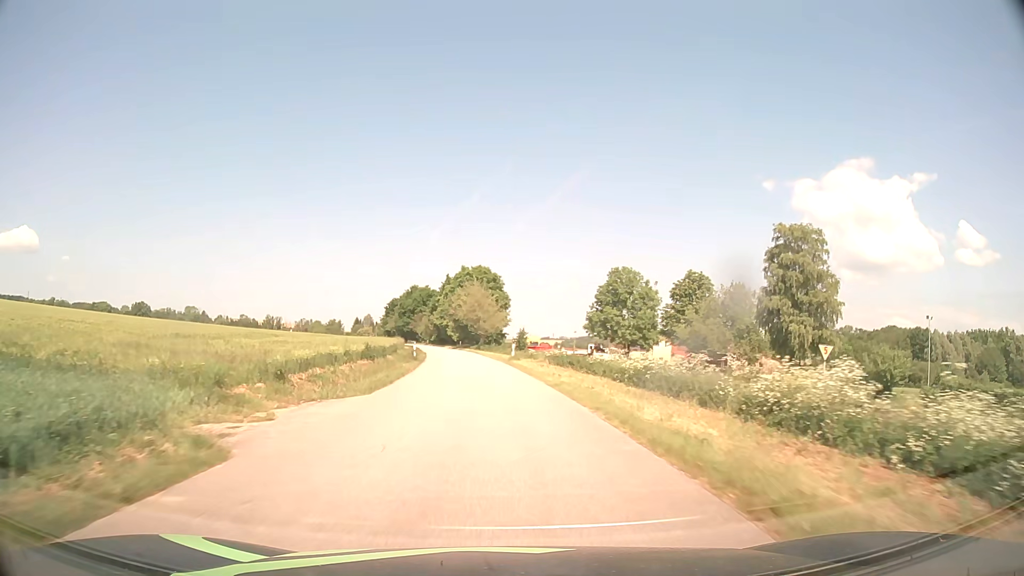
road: tertiary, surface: asphalt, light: Day
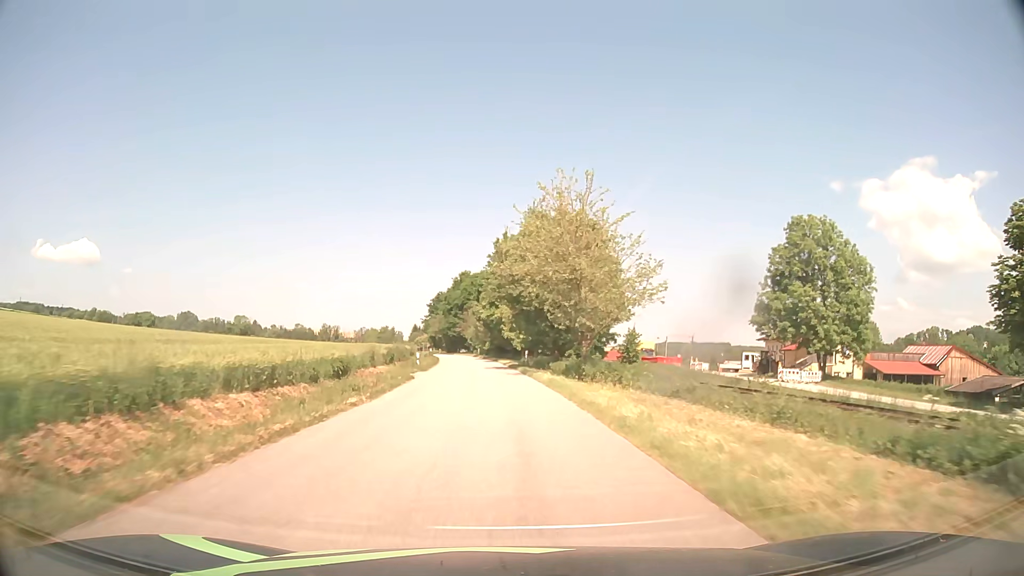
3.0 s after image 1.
(-3.0, +53.5) m; -6°
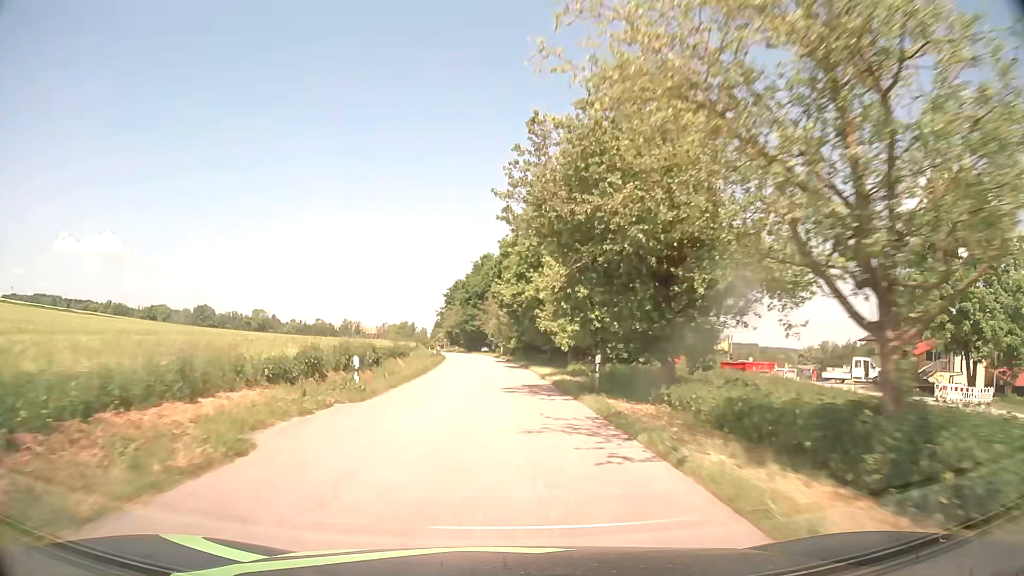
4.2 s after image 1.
(-0.4, +21.5) m; -2°
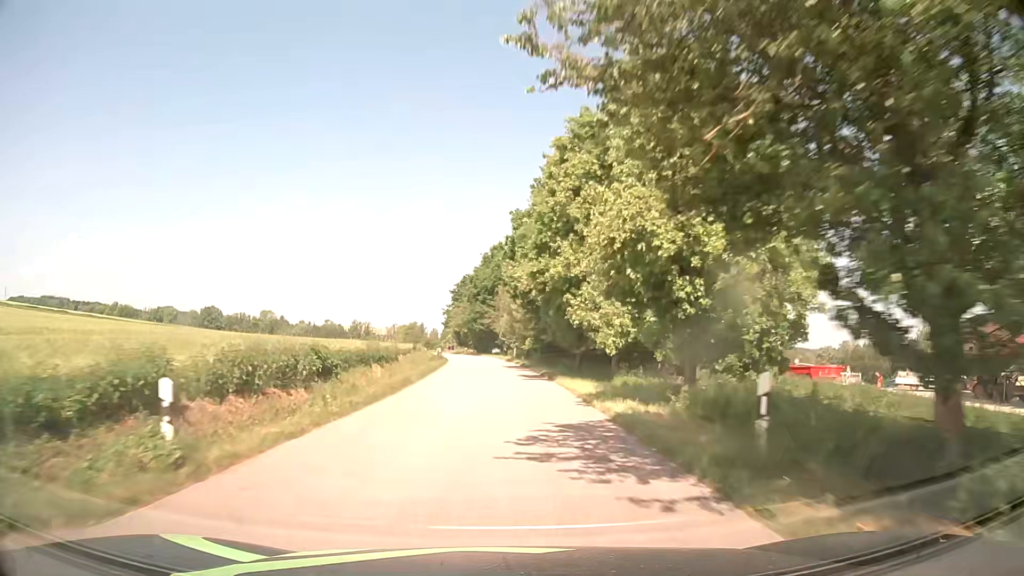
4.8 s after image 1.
(-0.1, +10.7) m; -1°
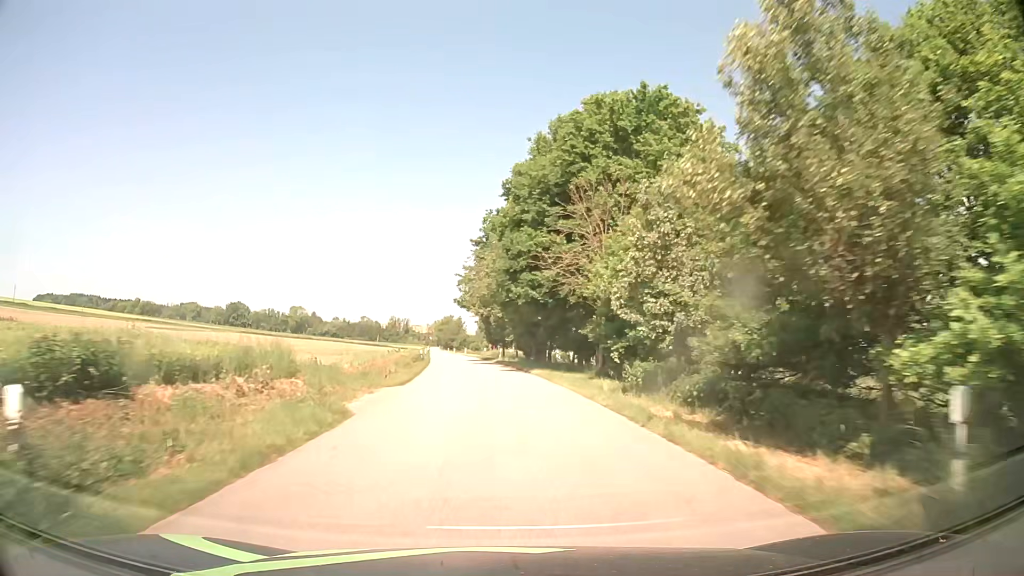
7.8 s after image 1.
(-2.0, +53.8) m; -5°
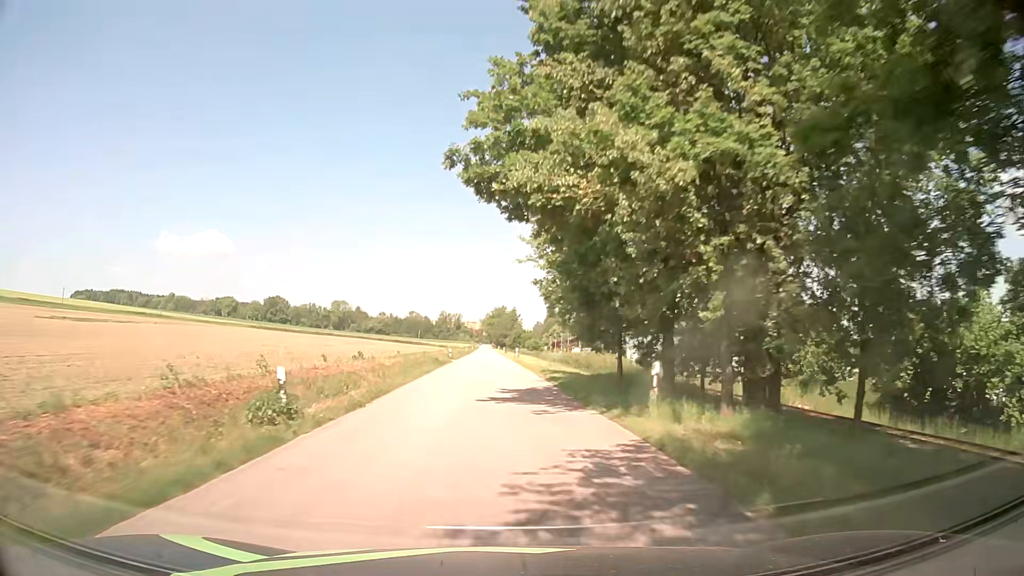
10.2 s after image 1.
(-1.7, +43.2) m; -5°
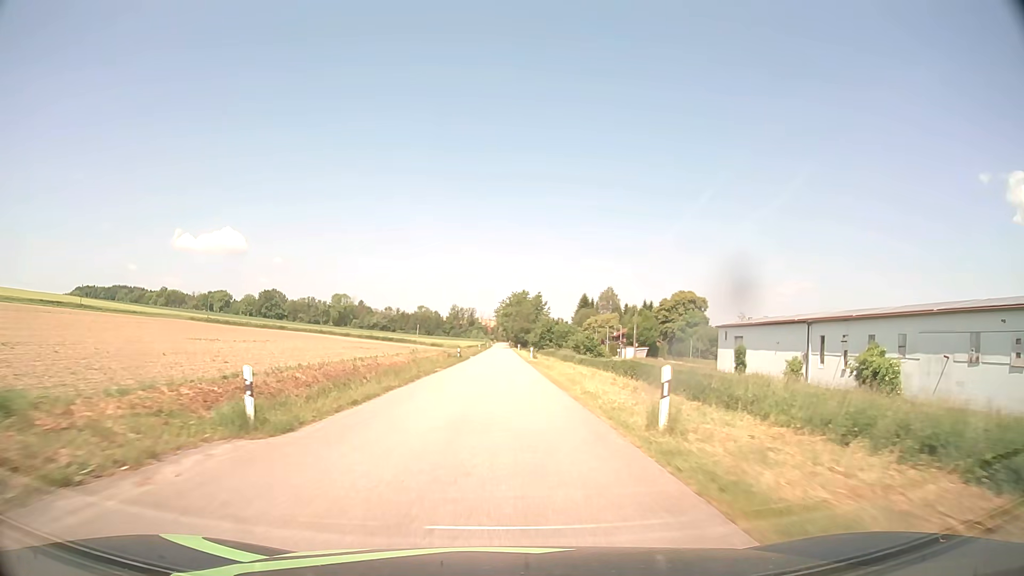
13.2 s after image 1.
(-0.9, +54.2) m; -1°
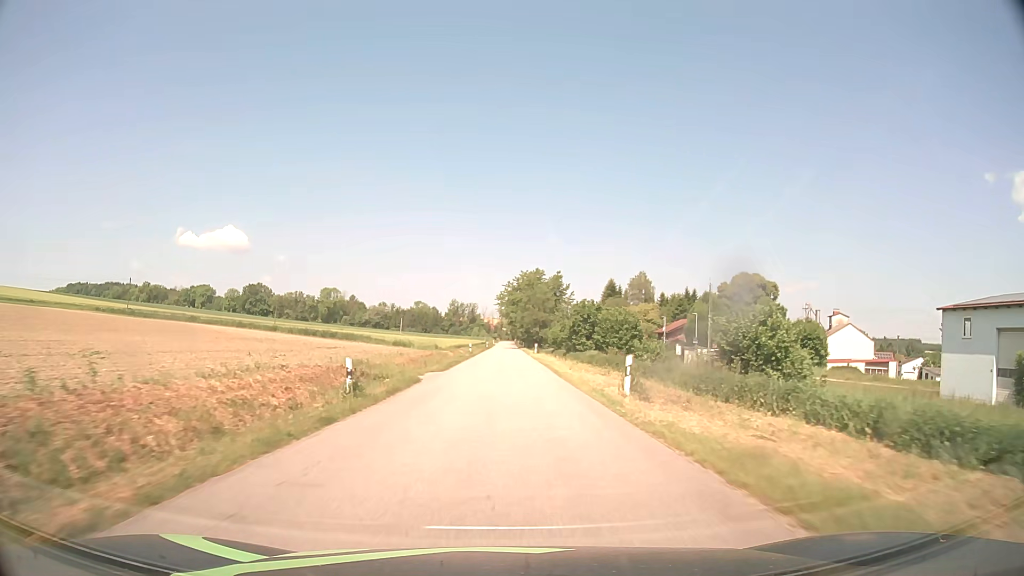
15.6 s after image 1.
(-0.4, +43.3) m; 0°
(0, +10) (0, +20) (0, +30) (0, +40) (0, +50) (0, +60) (0, +70) (+1, +80) (+1, +90) (+1, +100) m
